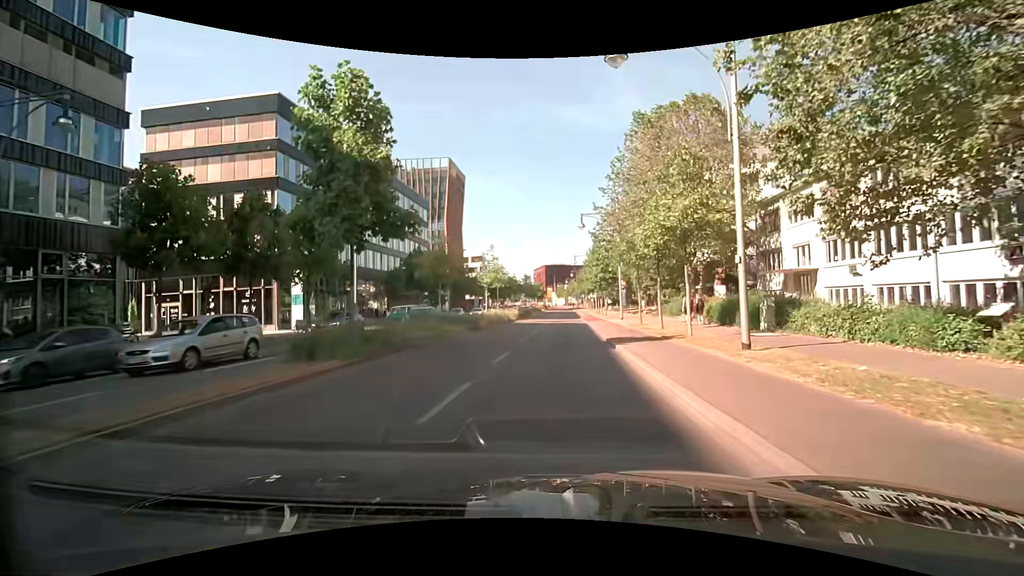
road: primary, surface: asphalt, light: Day
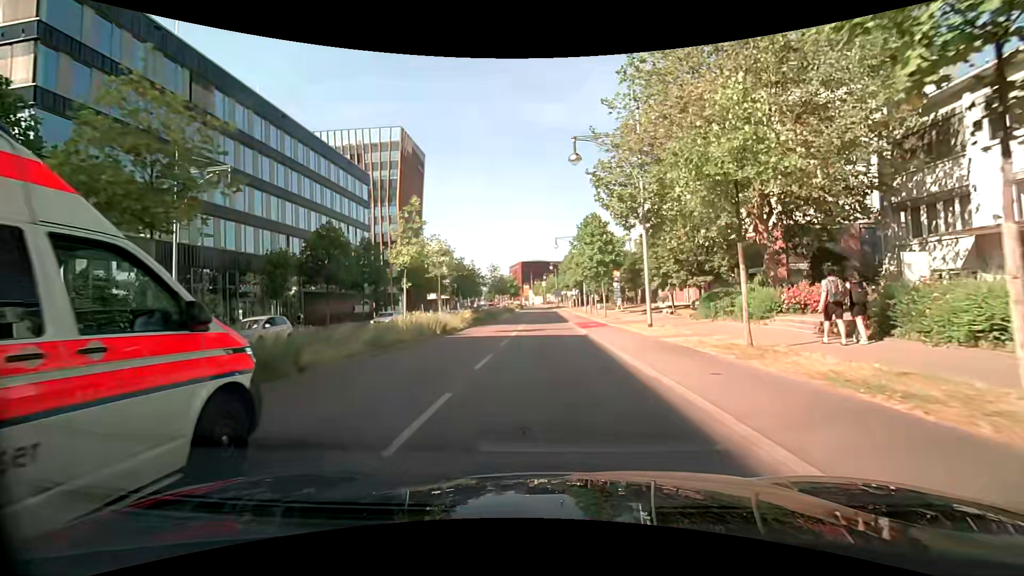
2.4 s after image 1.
(+0.5, +19.2) m; +2°
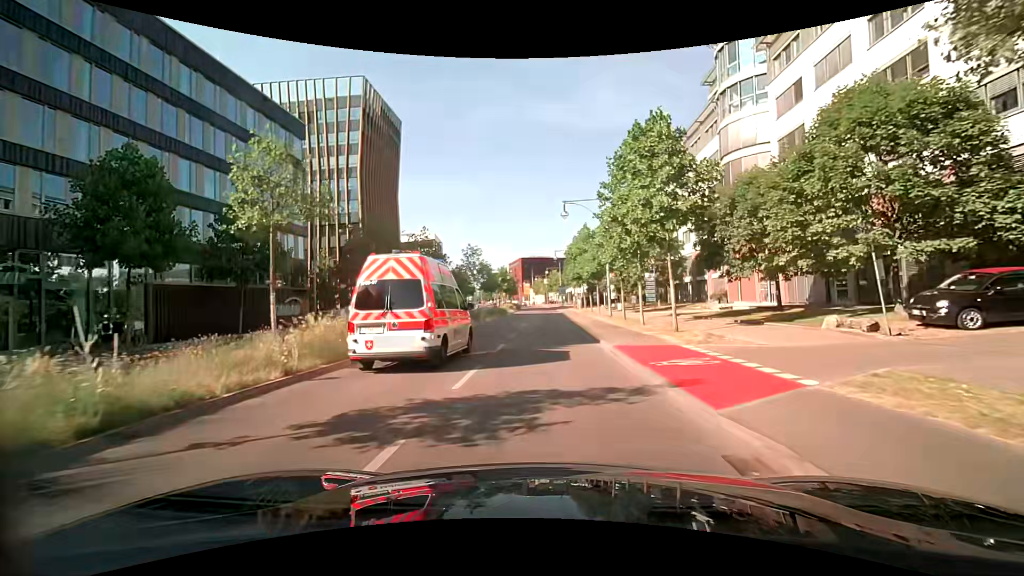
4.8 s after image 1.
(+0.2, +20.6) m; 0°
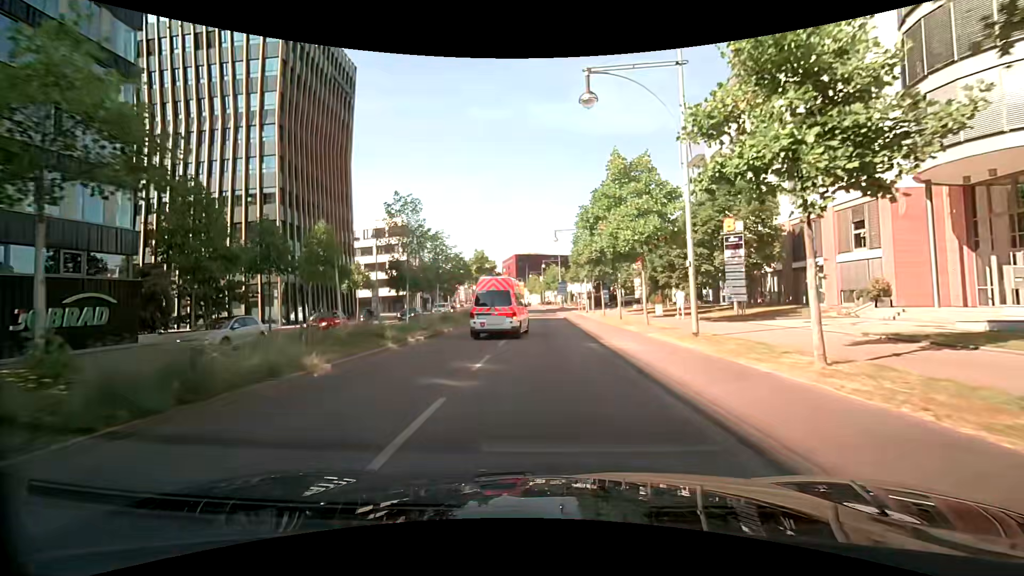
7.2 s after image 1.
(+0.1, +21.9) m; +1°
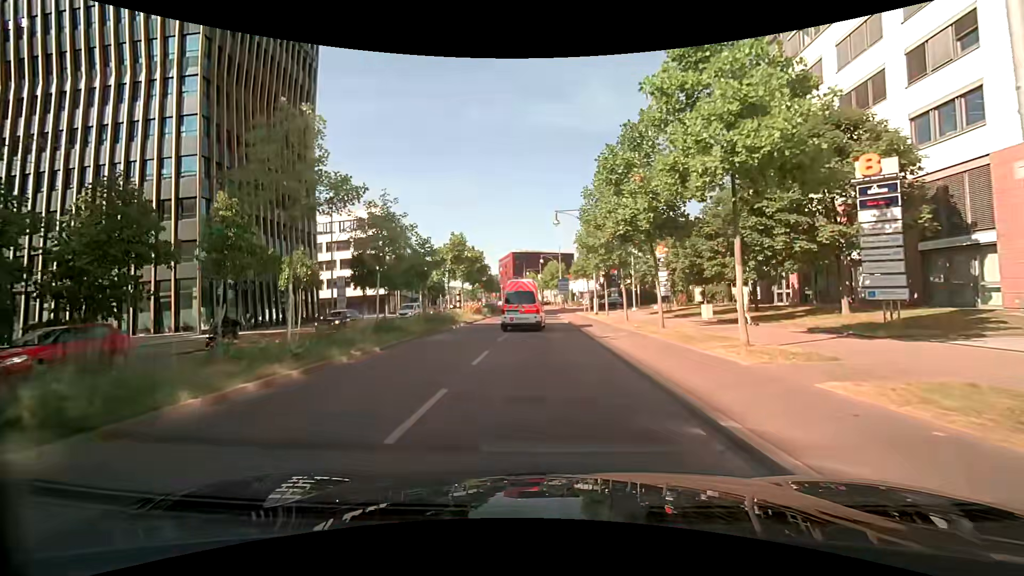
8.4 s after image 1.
(-0.1, +11.3) m; 0°
